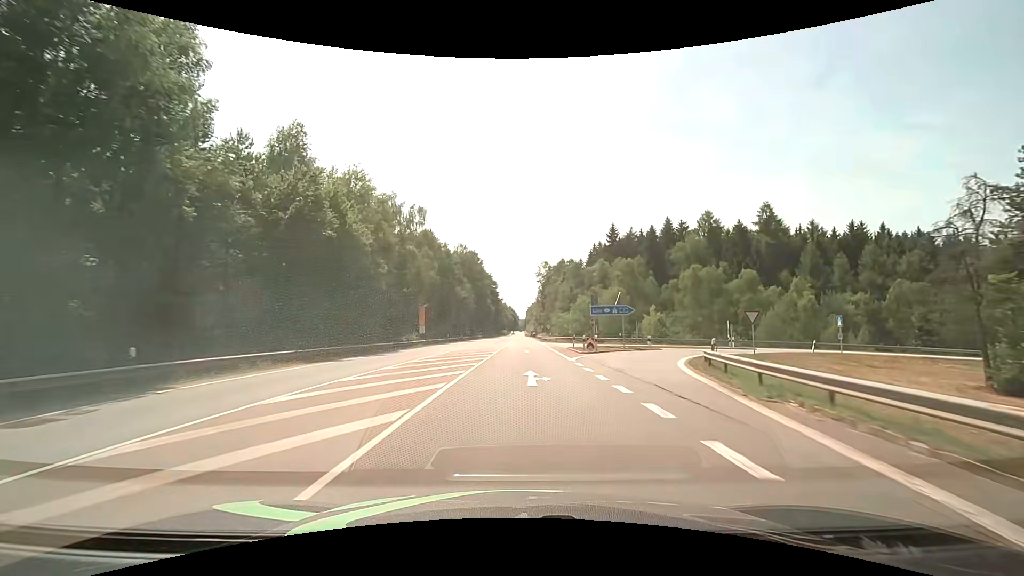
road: secondary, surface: asphalt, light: Day
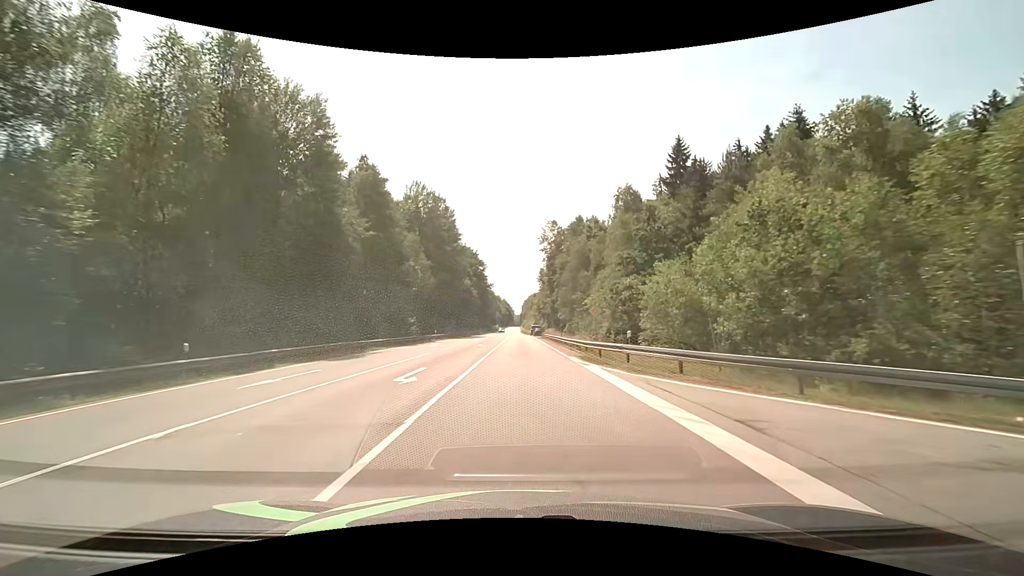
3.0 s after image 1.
(+0.4, +54.3) m; 0°
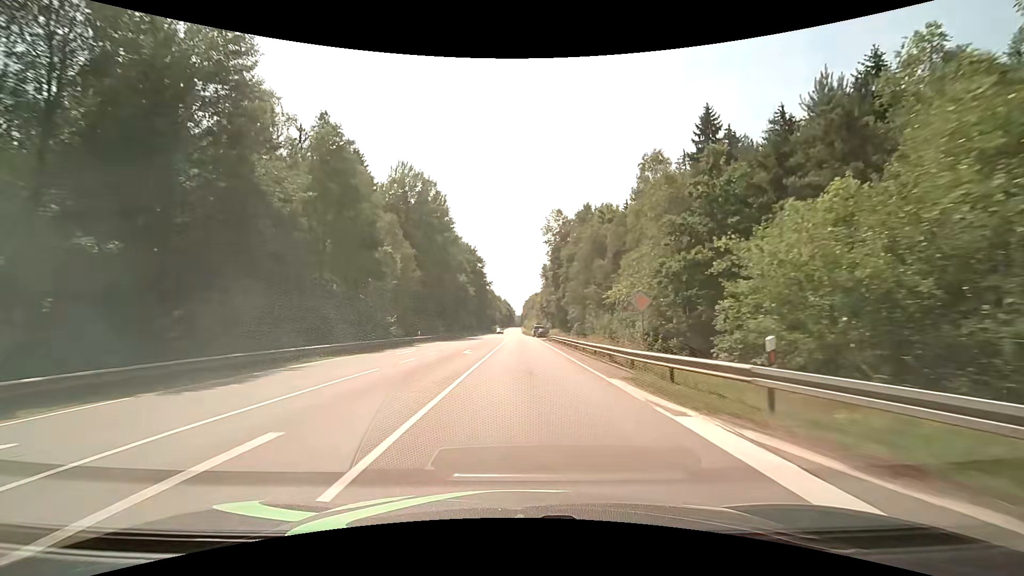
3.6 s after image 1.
(+0.1, +10.4) m; 0°
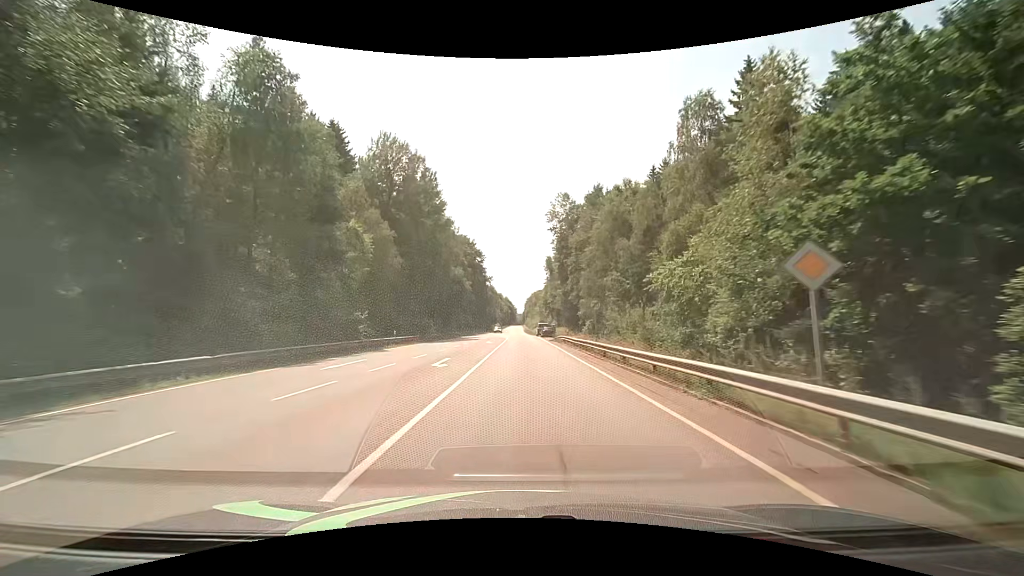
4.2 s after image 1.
(0.0, +10.3) m; 0°
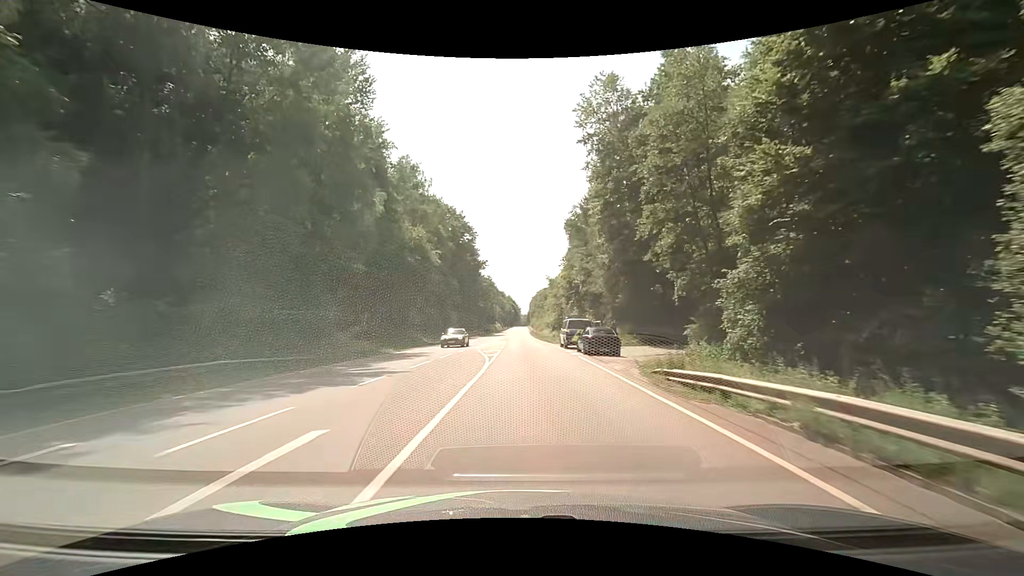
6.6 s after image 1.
(-0.2, +39.8) m; -1°
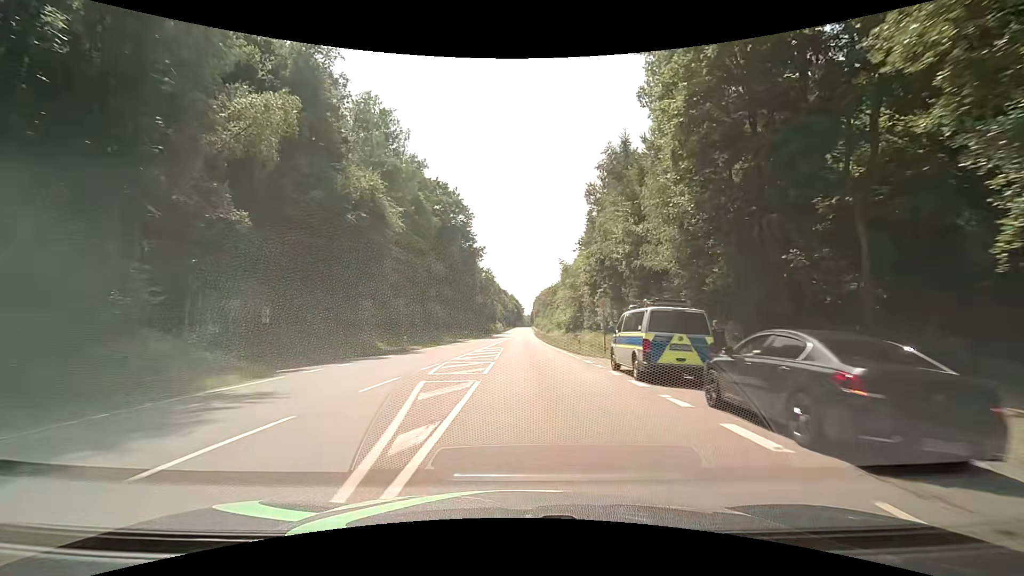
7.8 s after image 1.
(-0.1, +19.0) m; -1°
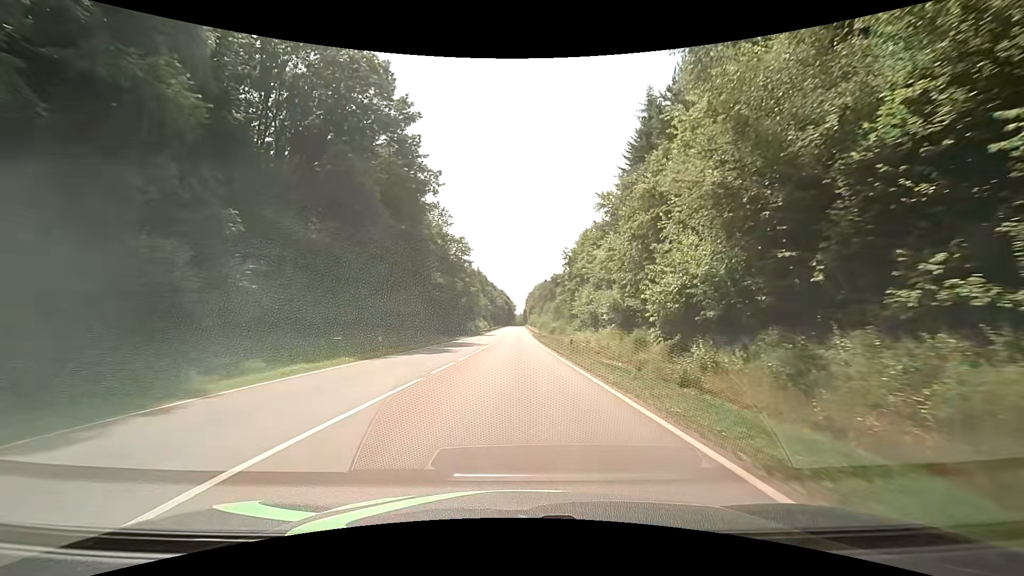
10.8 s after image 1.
(+0.7, +45.3) m; +1°
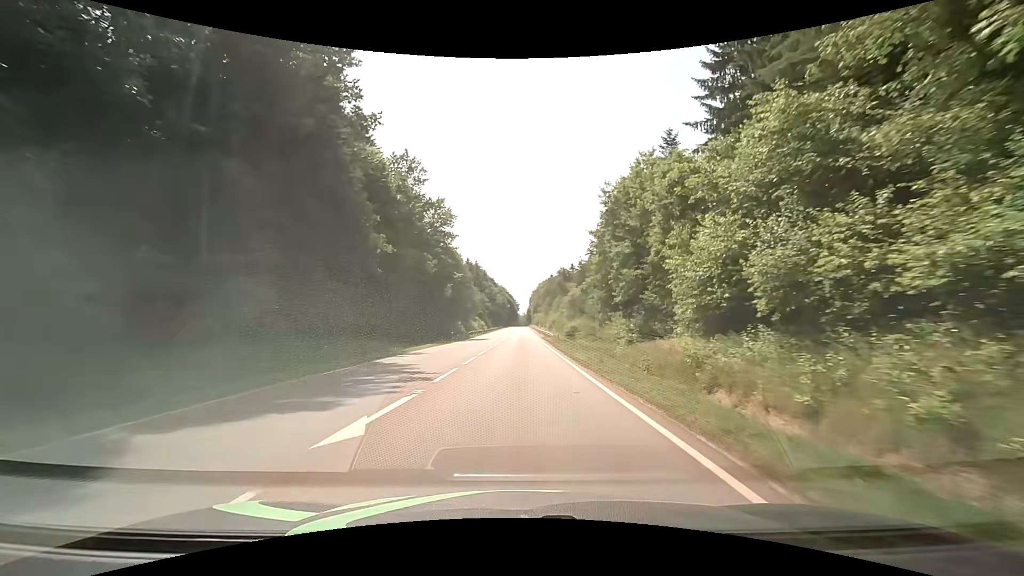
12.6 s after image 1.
(+0.1, +26.5) m; 0°
(0, +10) (0, +20) (0, +30) (0, +40) (0, +50) (0, +60) (0, +70) (+1, +80) (+1, +90) (+1, +100) m
